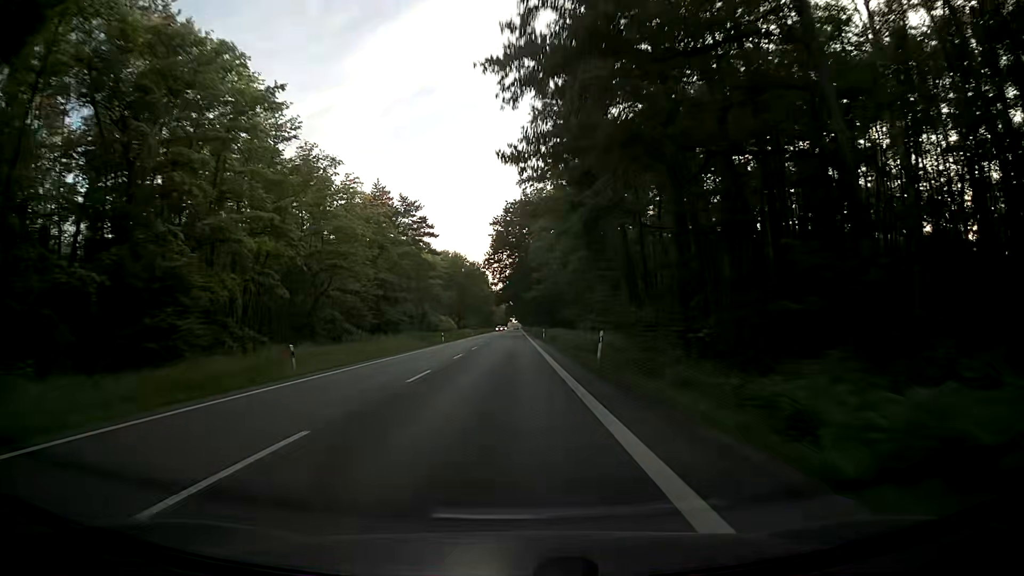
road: secondary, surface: asphalt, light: Day
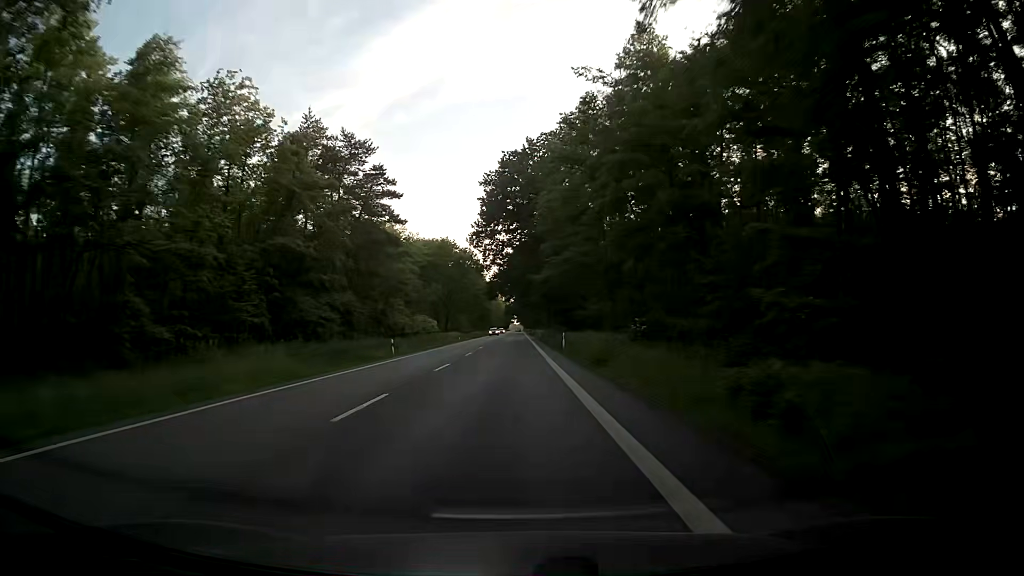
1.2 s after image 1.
(0.0, +31.0) m; -1°
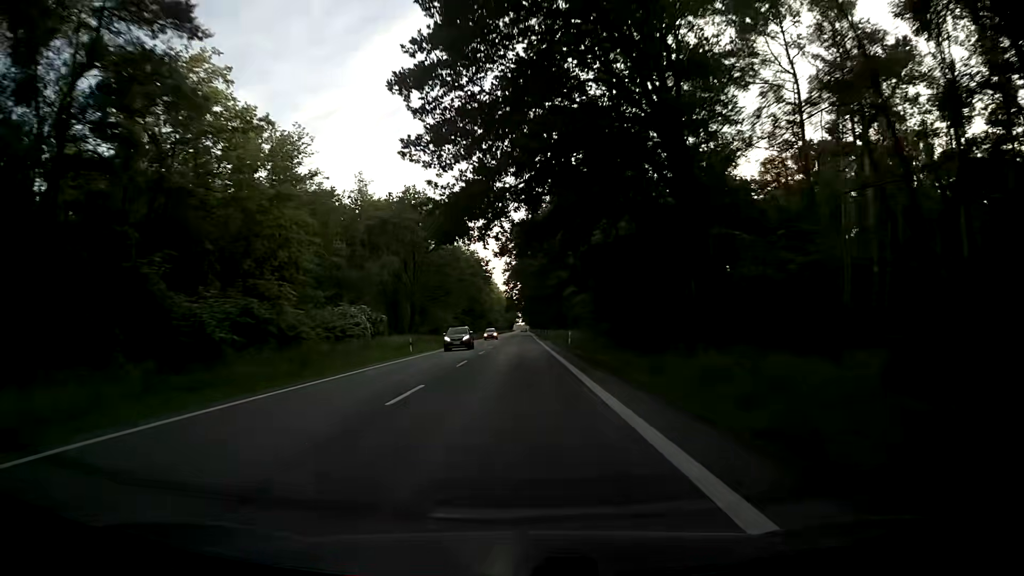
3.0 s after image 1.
(+0.2, +46.5) m; 0°
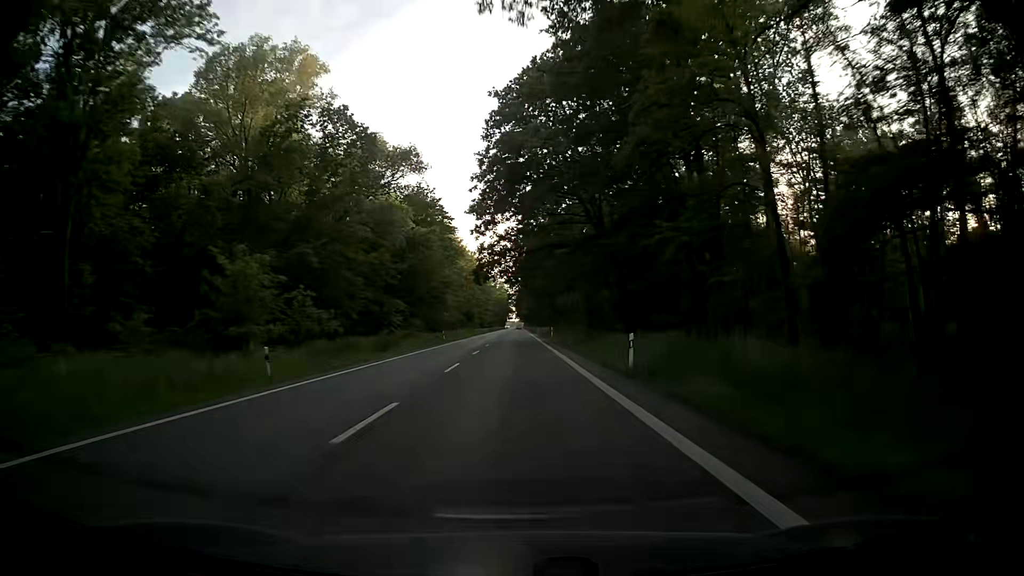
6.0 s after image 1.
(-0.1, +77.3) m; +1°
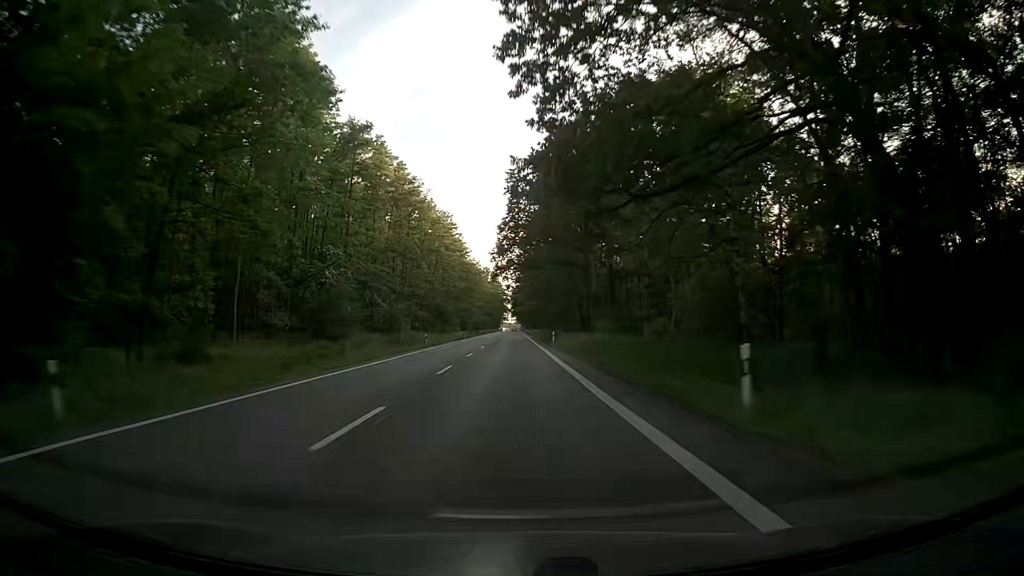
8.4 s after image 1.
(-0.3, +61.0) m; 0°
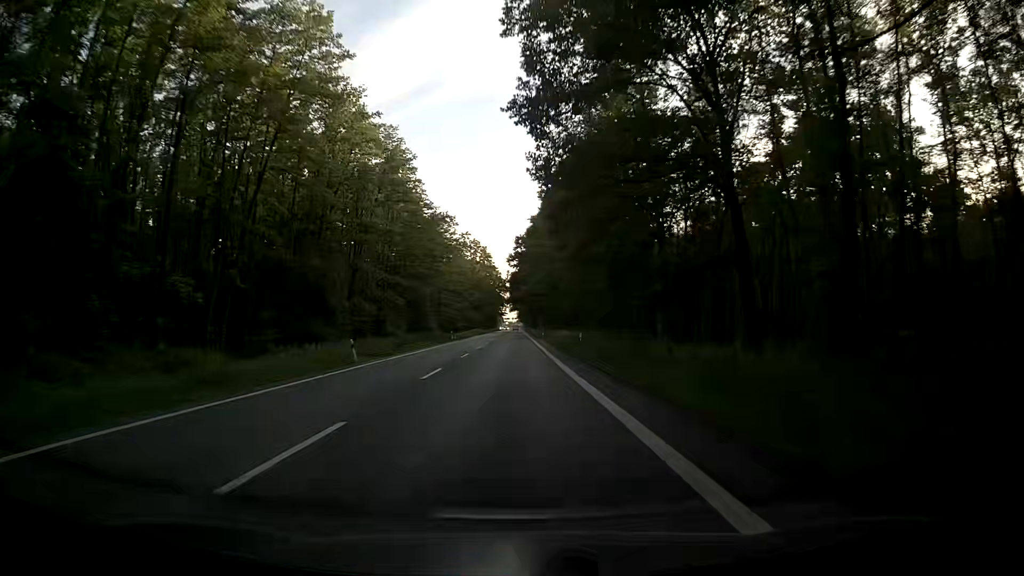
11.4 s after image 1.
(+0.1, +75.0) m; -1°
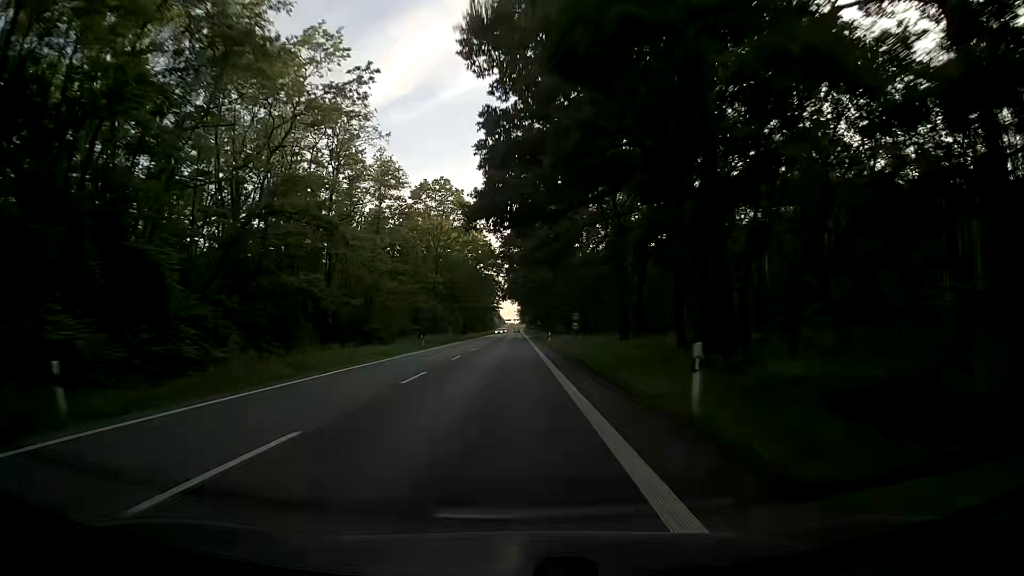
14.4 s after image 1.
(+1.6, +73.7) m; 0°
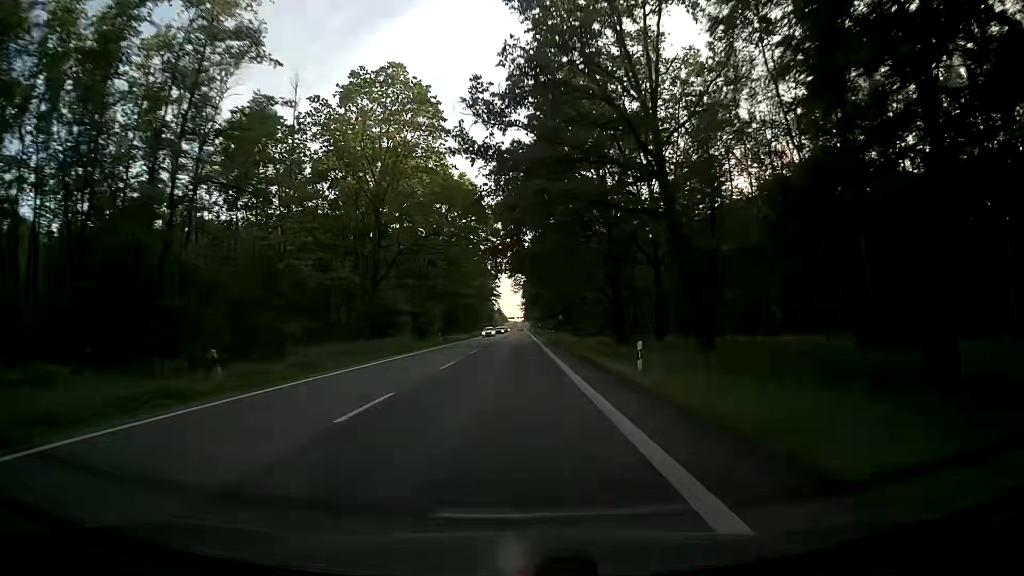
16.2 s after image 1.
(+0.3, +43.6) m; 0°
(0, +10) (0, +20) (0, +30) (0, +40) (+1, +50) (+1, +60) (+1, +70) (+1, +80) (+1, +90) (+1, +100) m
